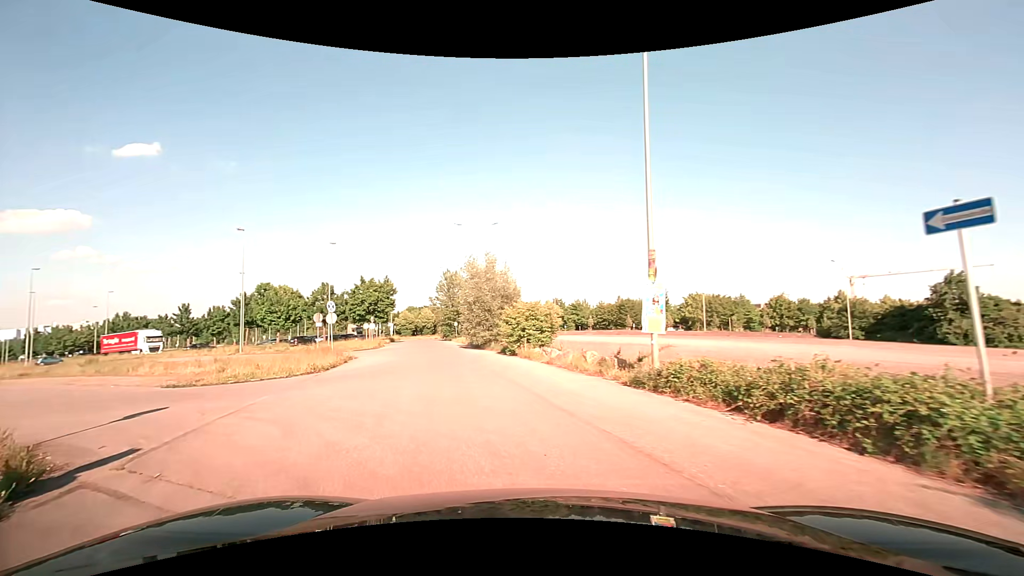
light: Day
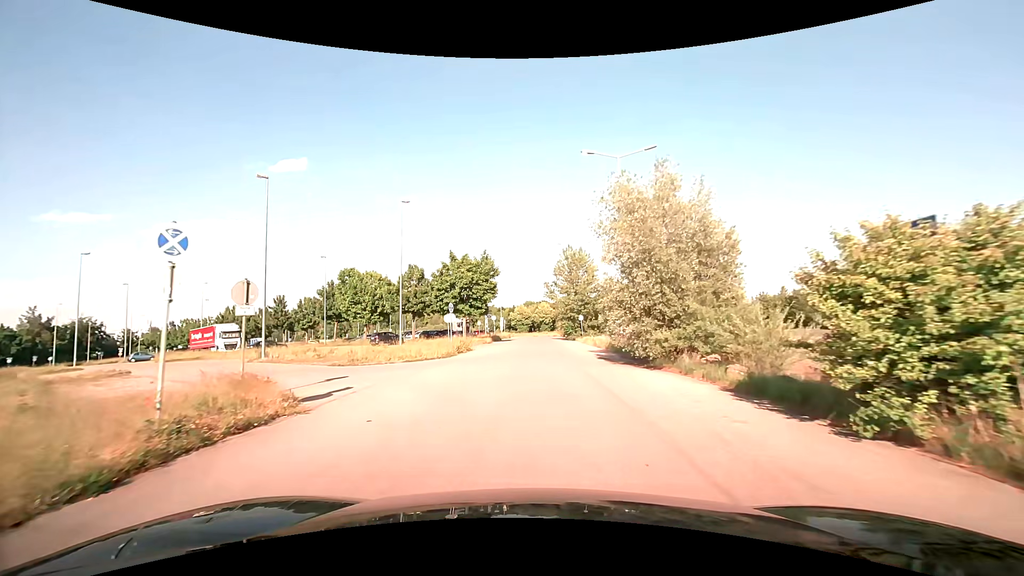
(-3.6, +21.0) m; -13°
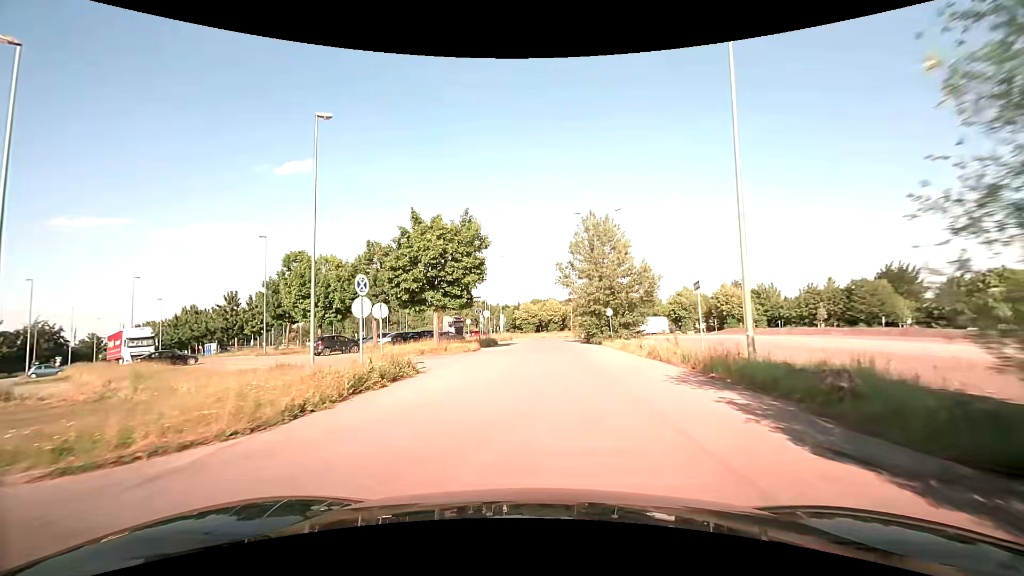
(-0.2, +17.5) m; -1°
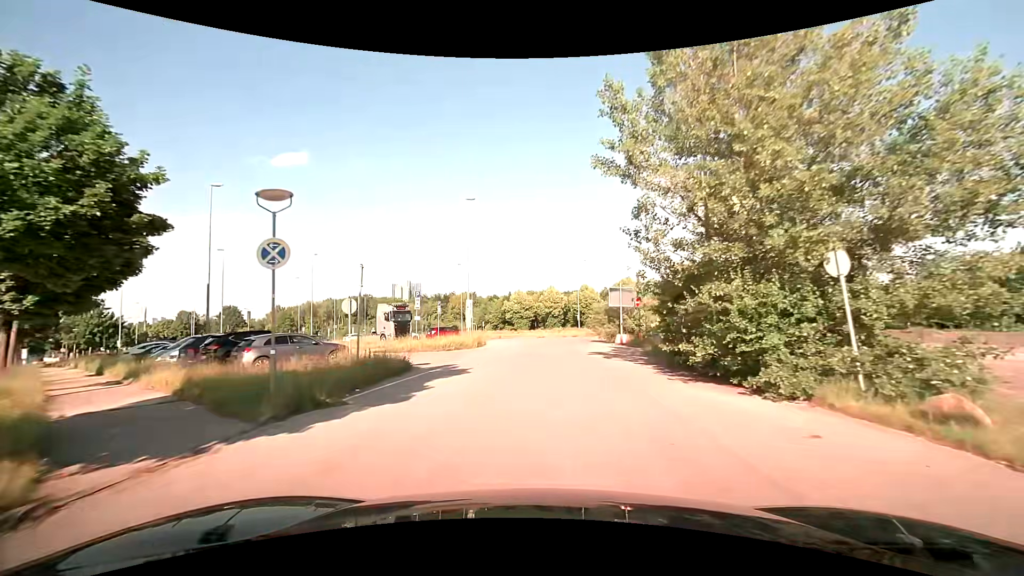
(0.0, +31.1) m; +1°
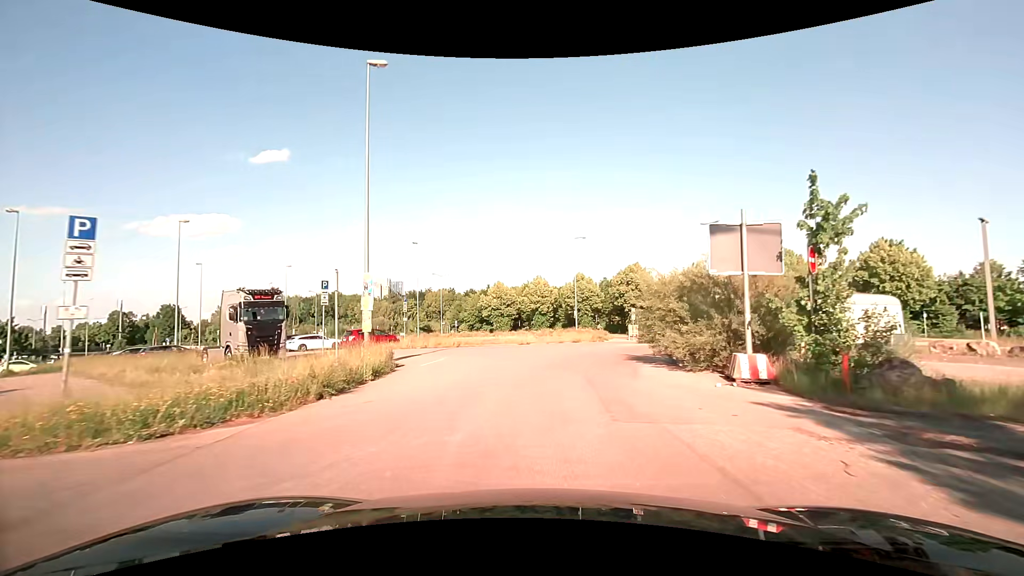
(+0.1, +21.9) m; +1°
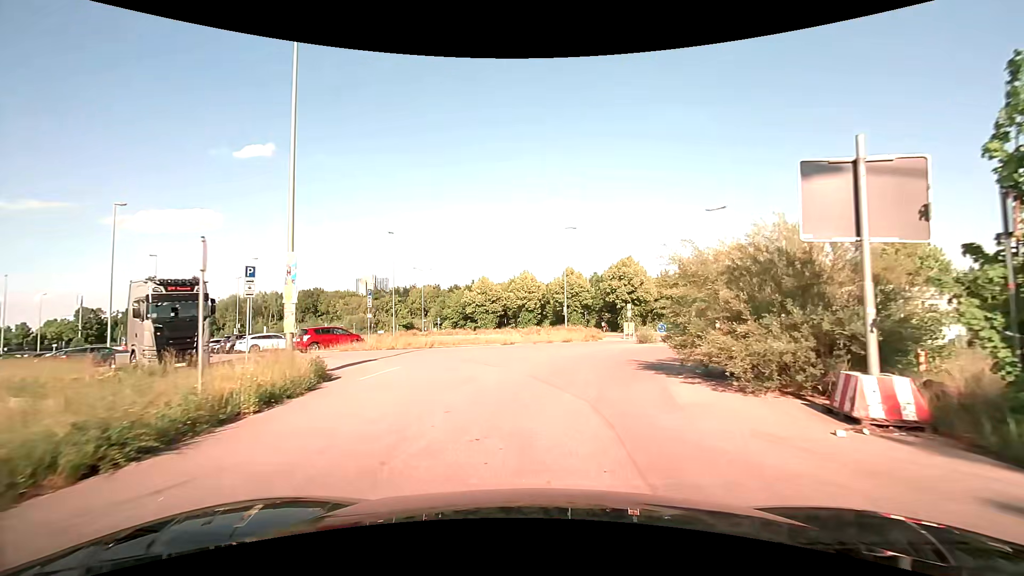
(+0.1, +4.9) m; +2°
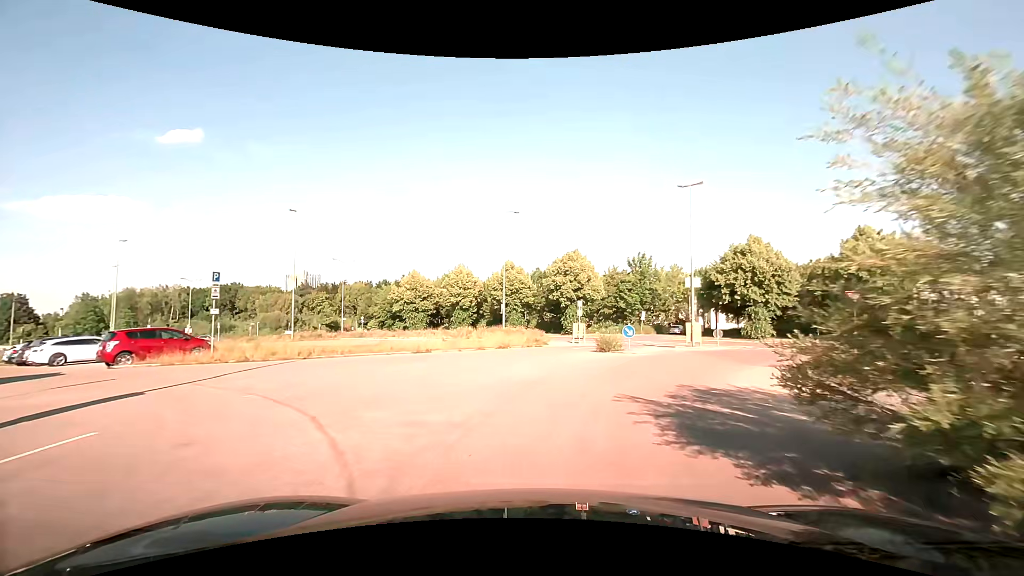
(+0.4, +8.8) m; +6°
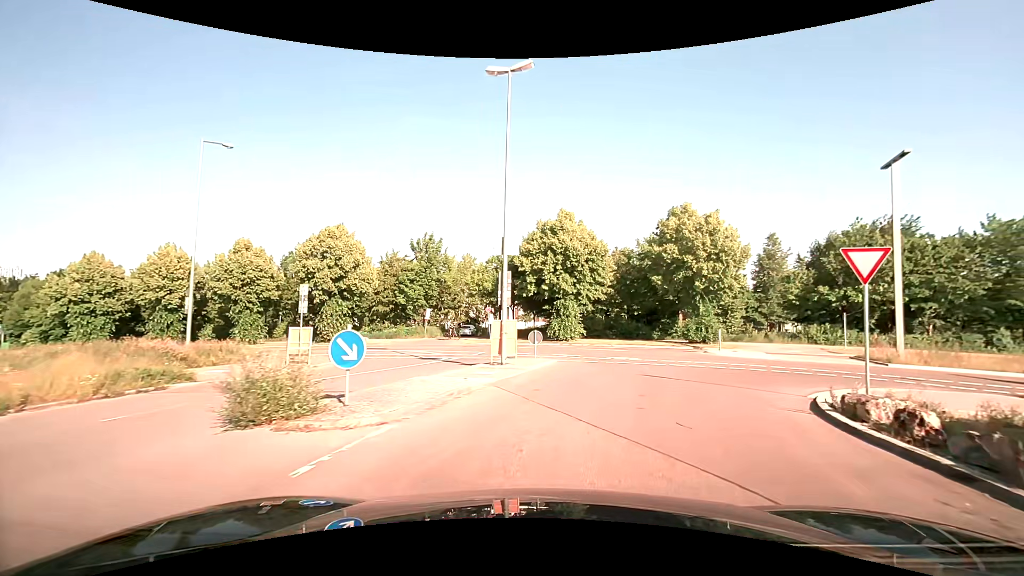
(+3.4, +16.0) m; +23°
(+1, +10) (+3, +20) (+1, +29) (-6, +36) (-15, +40) (-25, +43) (-34, +46) (-44, +48) (-54, +49) (-64, +51) m
